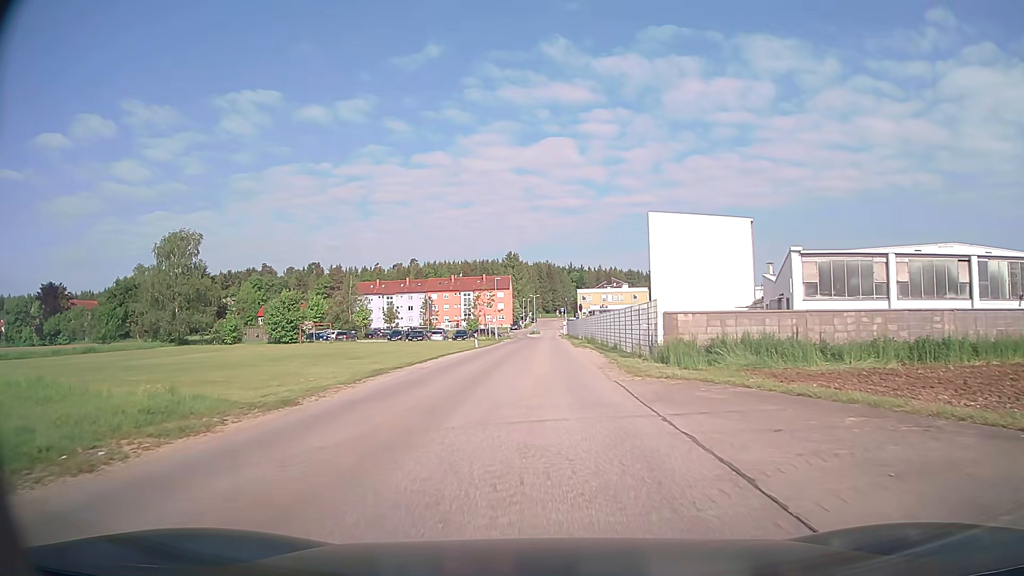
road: unclassified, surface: asphalt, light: Day
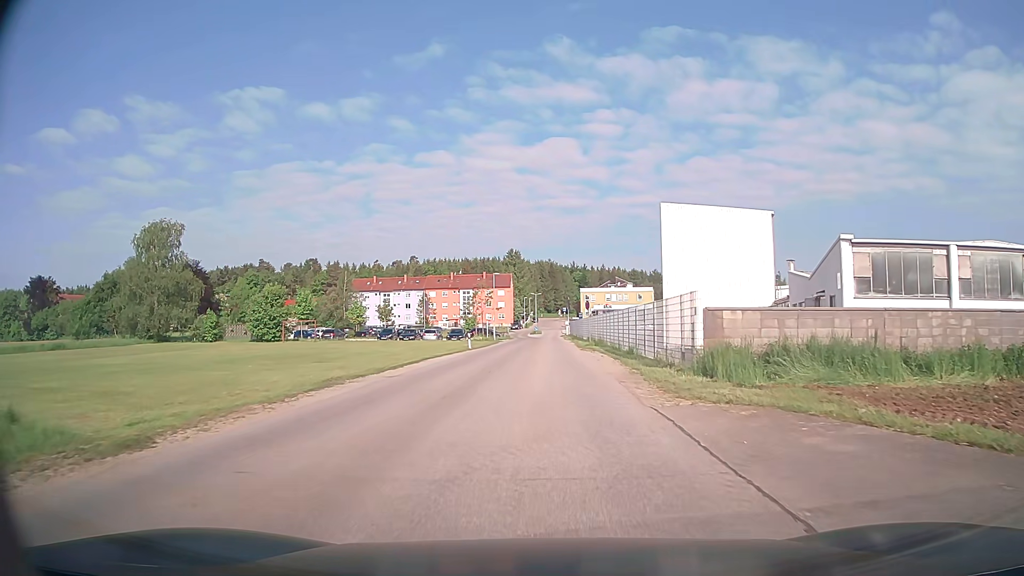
(0.0, +5.6) m; 0°
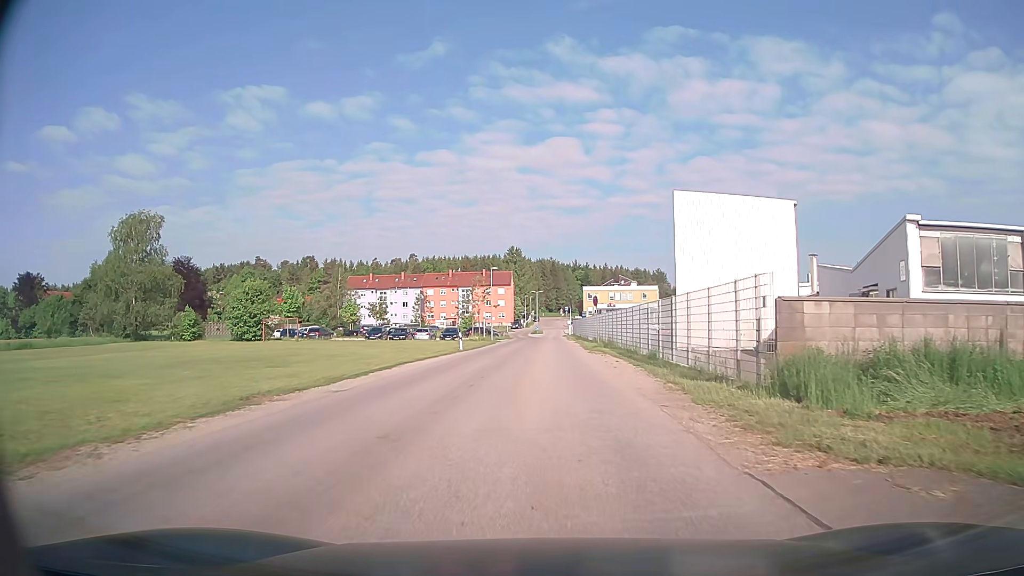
(0.0, +5.5) m; 0°
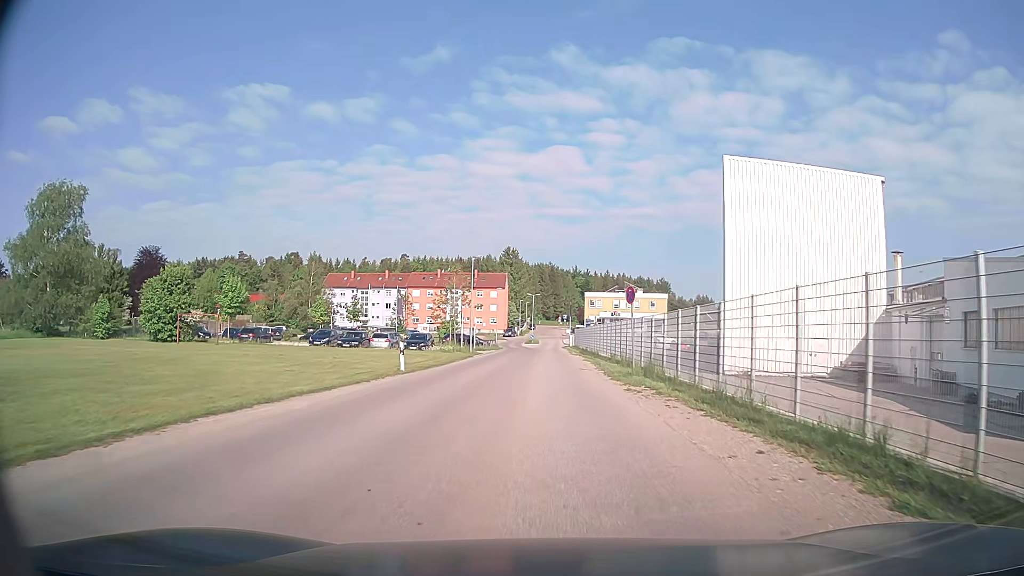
(+0.1, +16.0) m; 0°
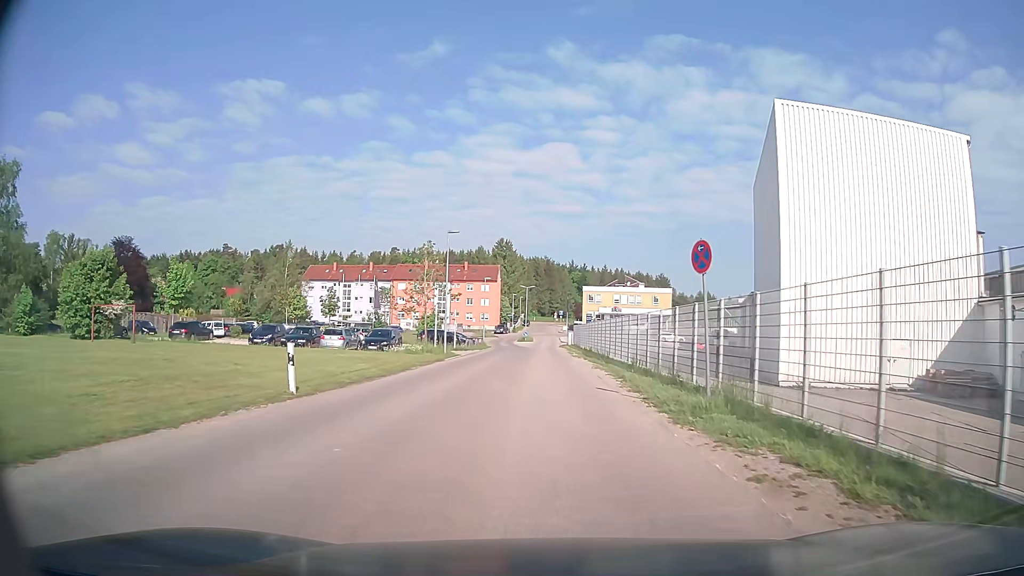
(+0.1, +10.6) m; +1°
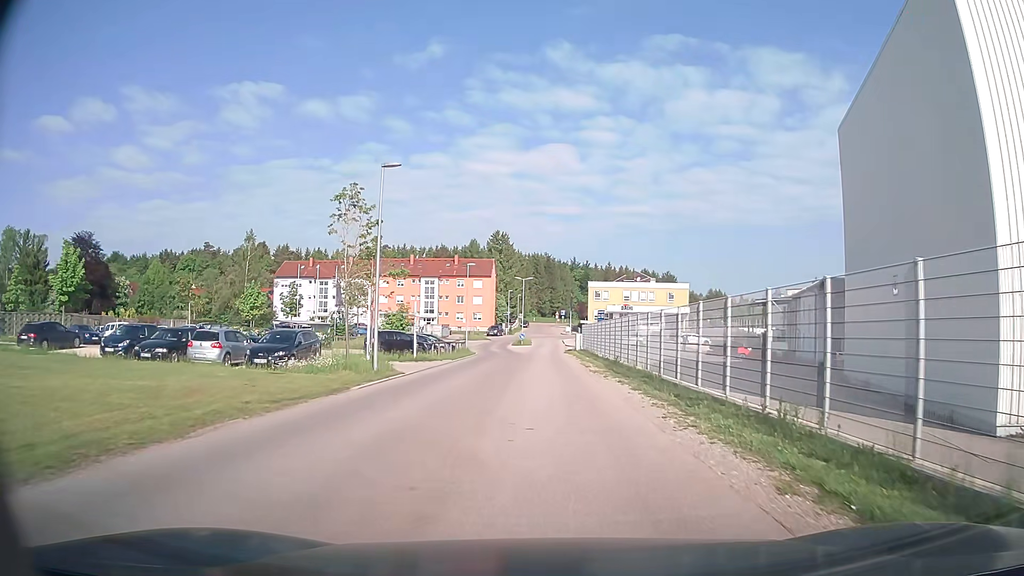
(0.0, +16.3) m; 0°
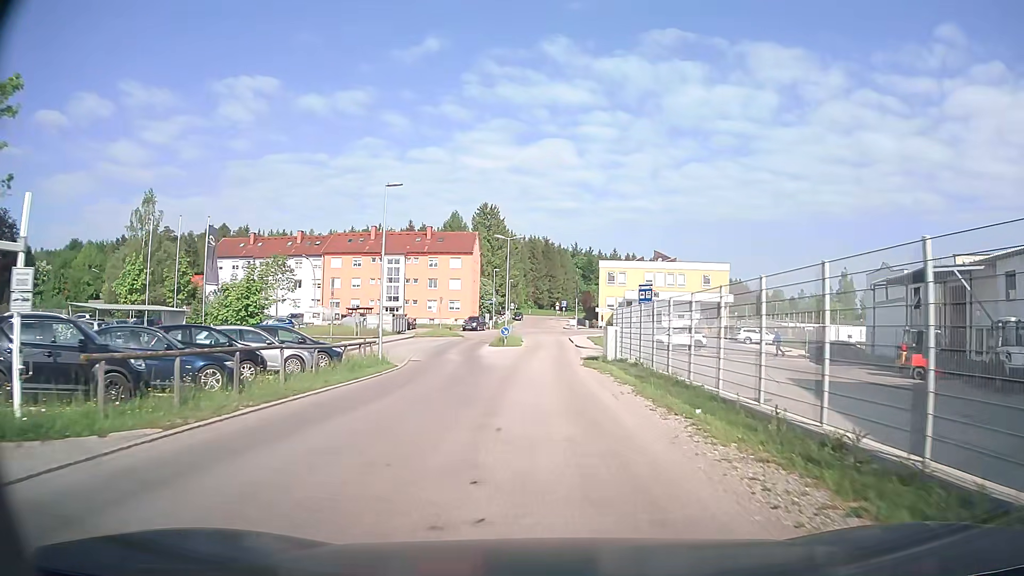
(-0.3, +28.5) m; 0°
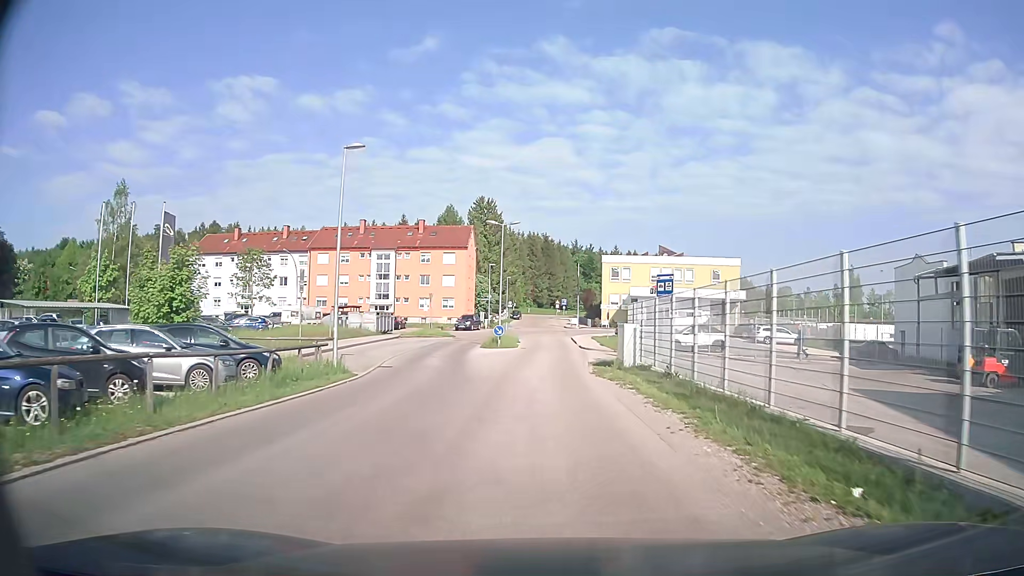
(0.0, +5.8) m; 0°
(0, +10) (0, +20) (0, +30) (0, +40) (0, +50) (0, +60) (0, +70) (0, +80) (0, +90) (0, +100) m
